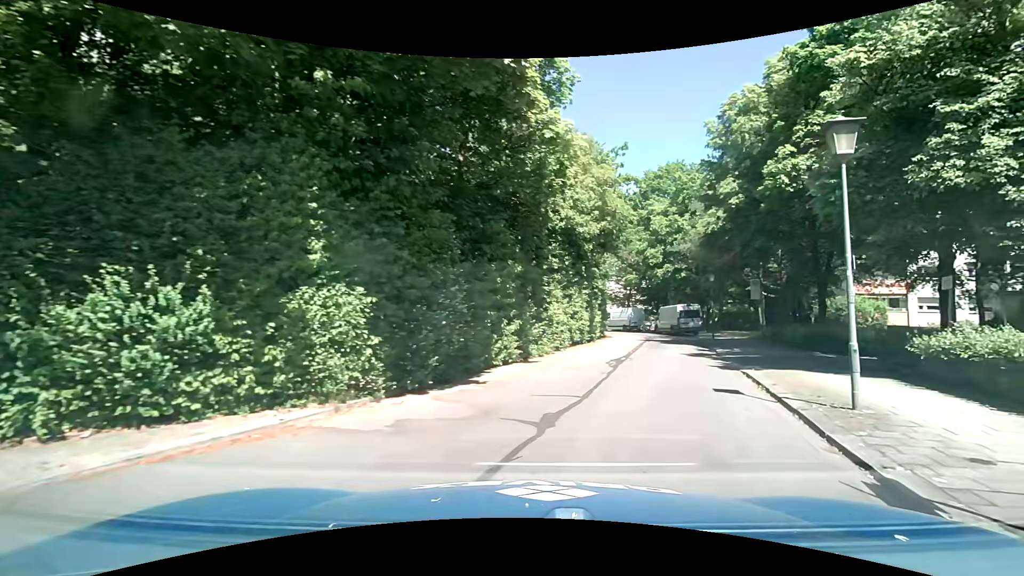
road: residential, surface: asphalt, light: Day
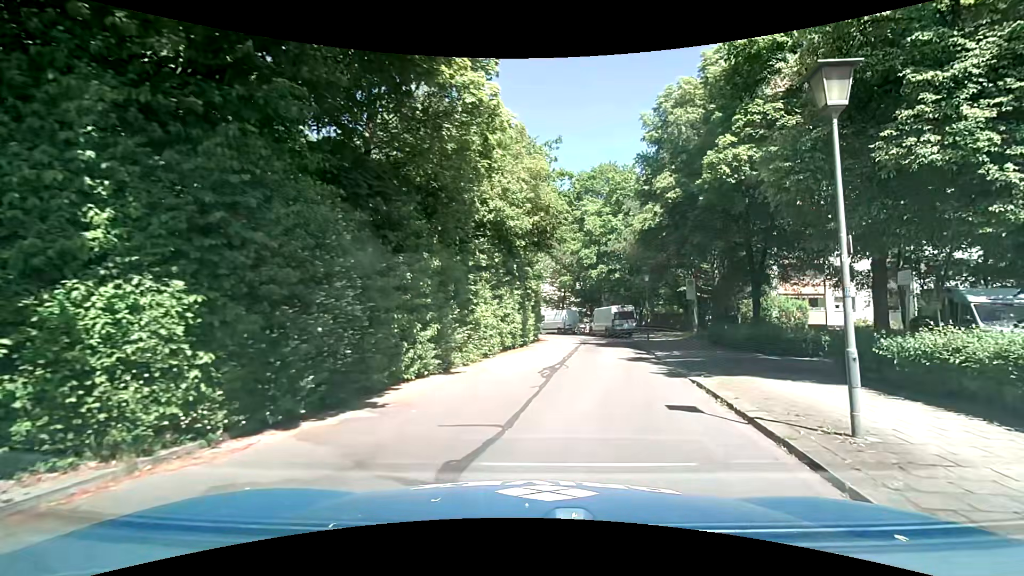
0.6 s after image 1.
(+0.1, +2.3) m; +8°
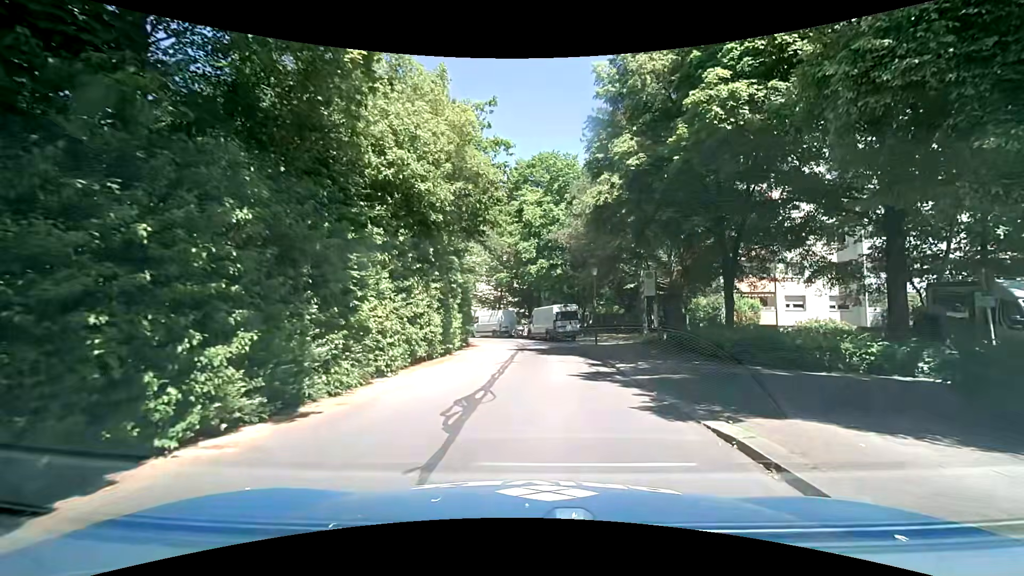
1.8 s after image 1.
(+0.3, +5.6) m; +5°
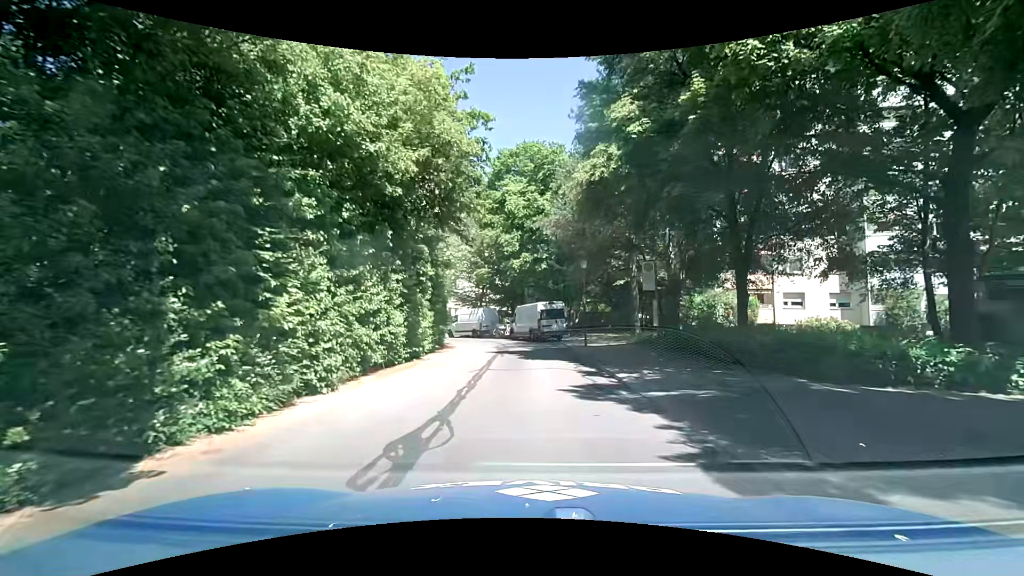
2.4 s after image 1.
(+0.1, +3.0) m; +1°
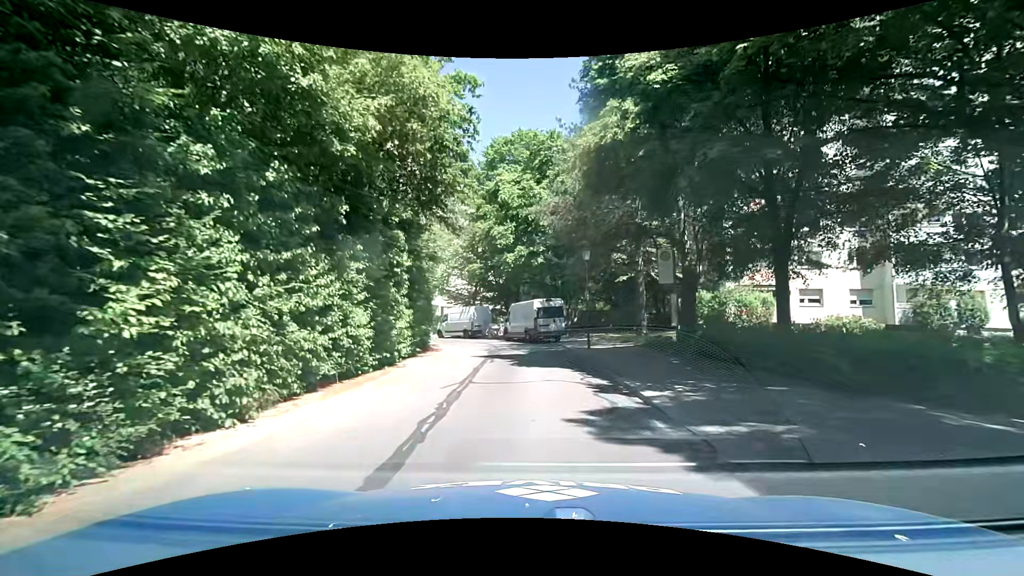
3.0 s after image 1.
(+0.1, +3.0) m; +2°
